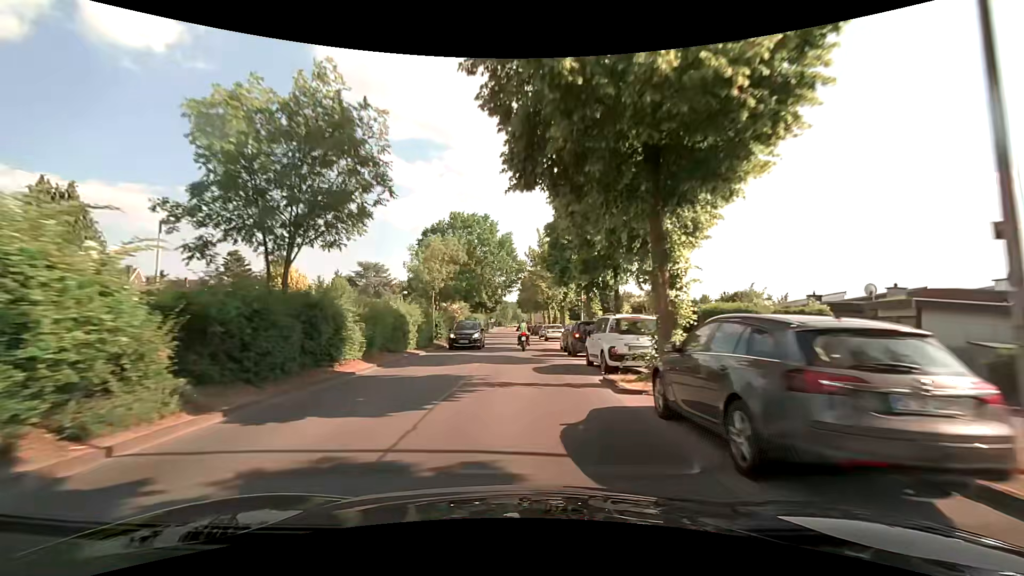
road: tertiary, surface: asphalt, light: Day
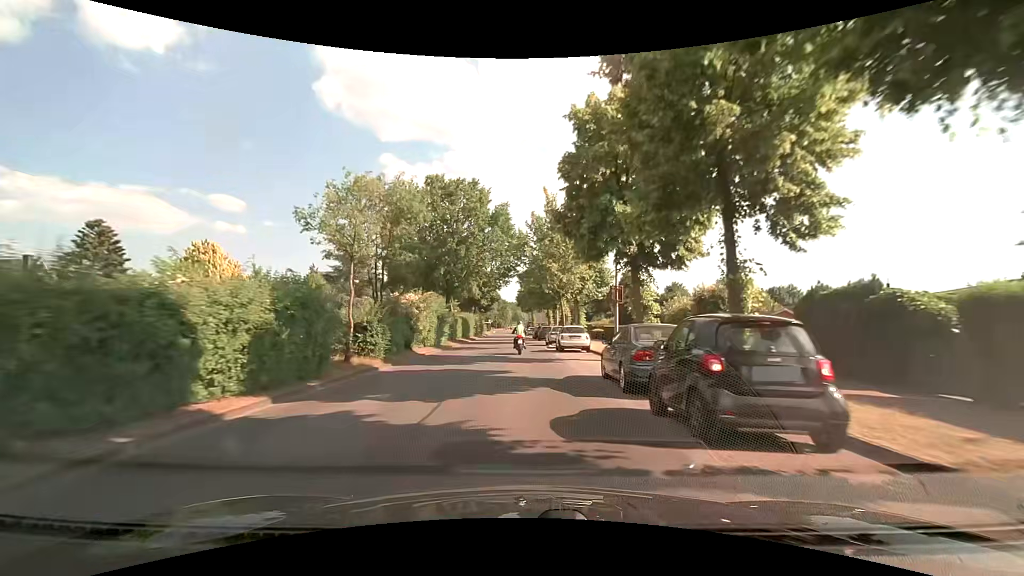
(+0.1, +14.9) m; 0°
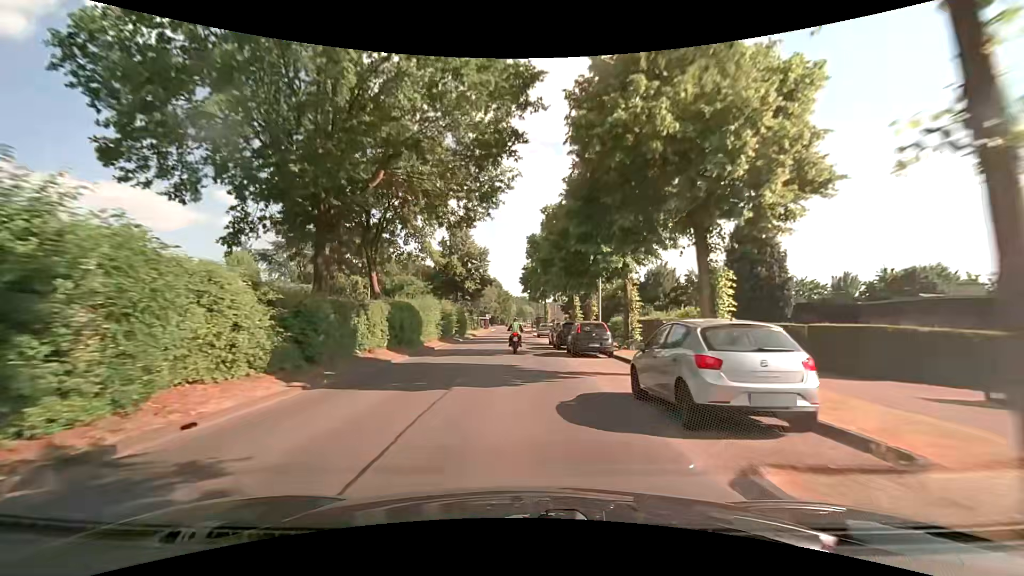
(0.0, +29.7) m; -1°
(0, +10) (0, +20) (0, +30) (0, +40) (0, +50) (0, +60) (0, +70) (-1, +80) (-1, +90) (-1, +100) m
